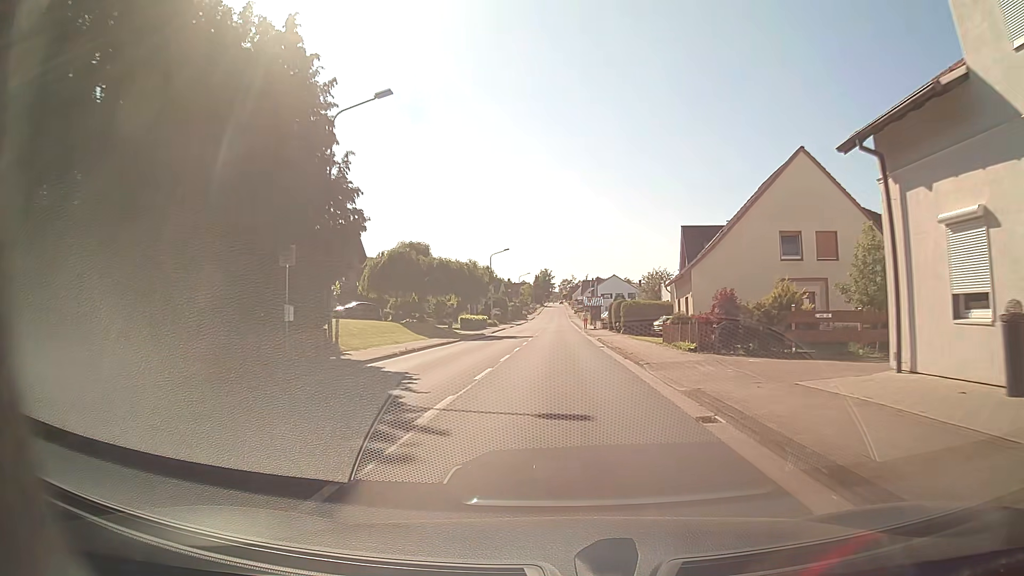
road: tertiary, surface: asphalt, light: Day
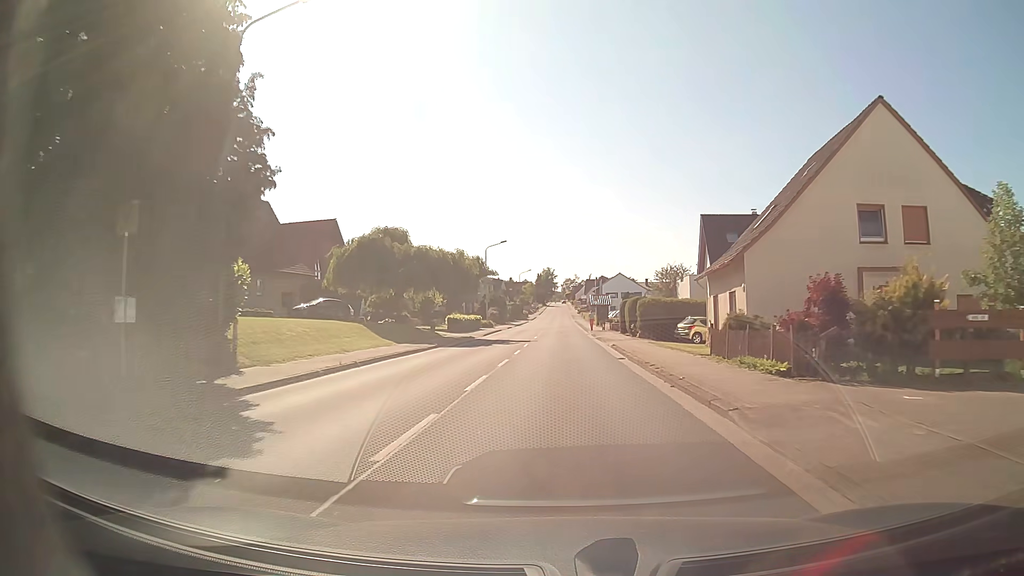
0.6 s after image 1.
(0.0, +8.1) m; 0°
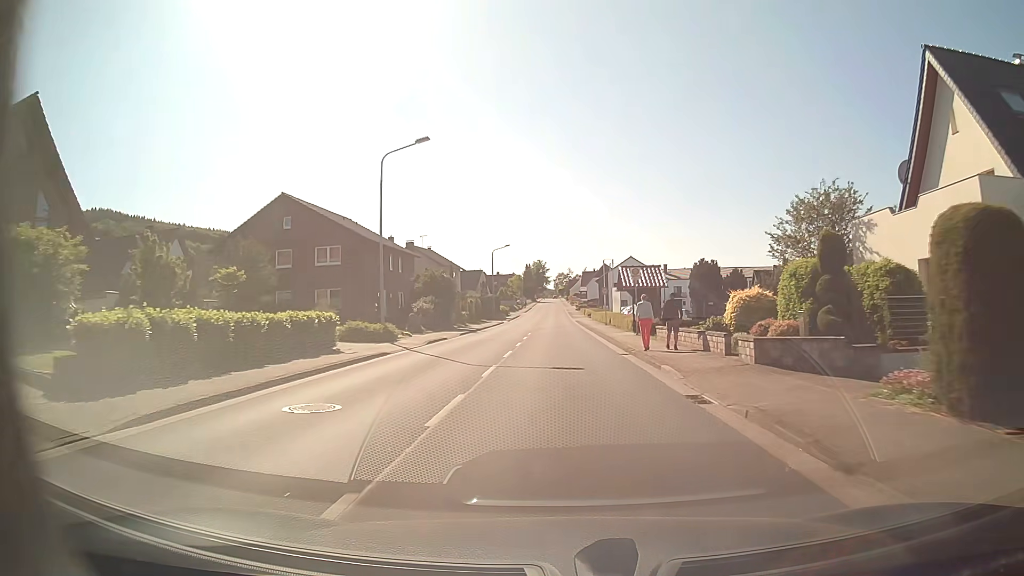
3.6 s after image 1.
(-0.4, +40.6) m; 0°
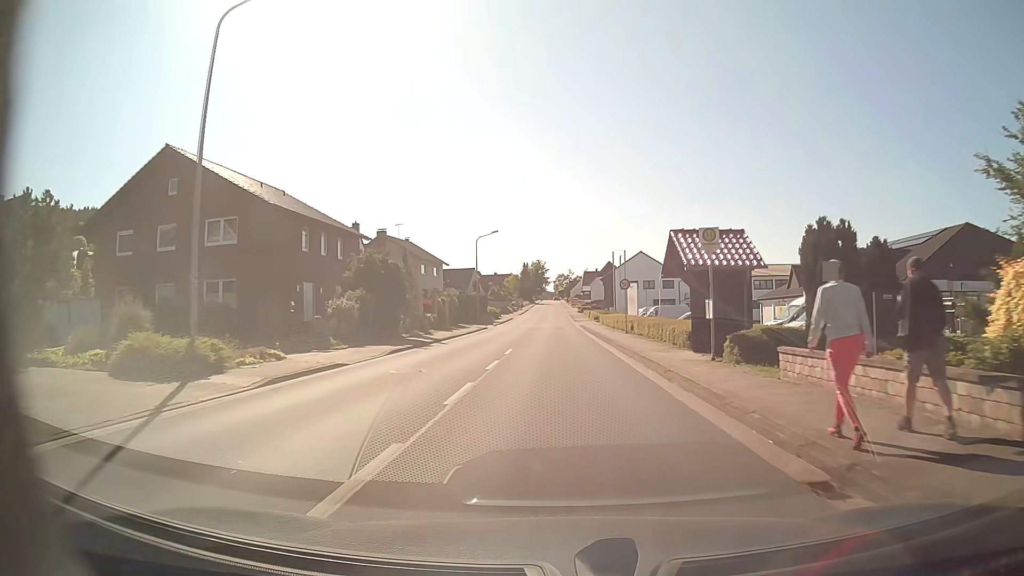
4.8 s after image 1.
(0.0, +16.2) m; 0°
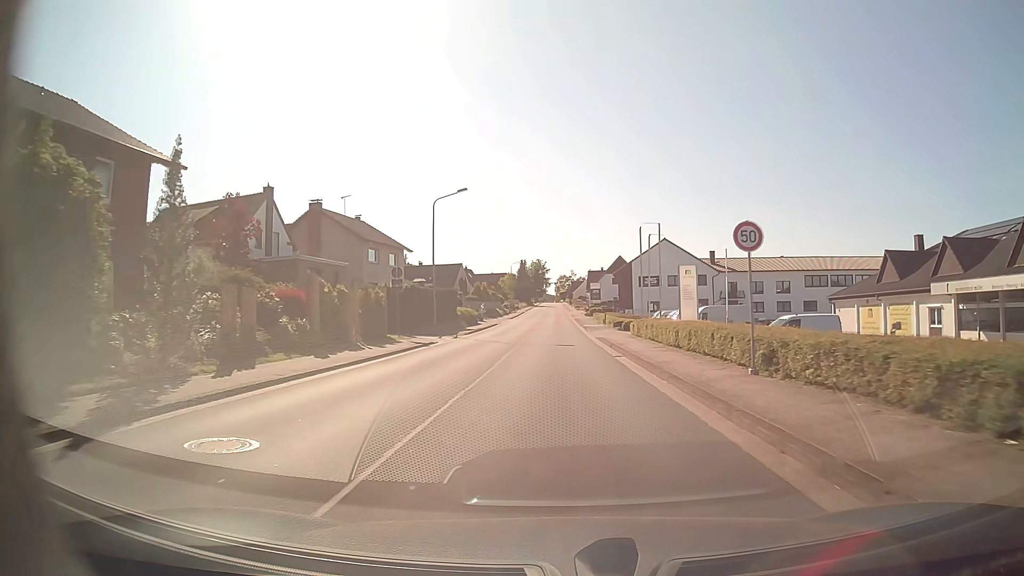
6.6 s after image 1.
(-0.1, +24.2) m; 0°
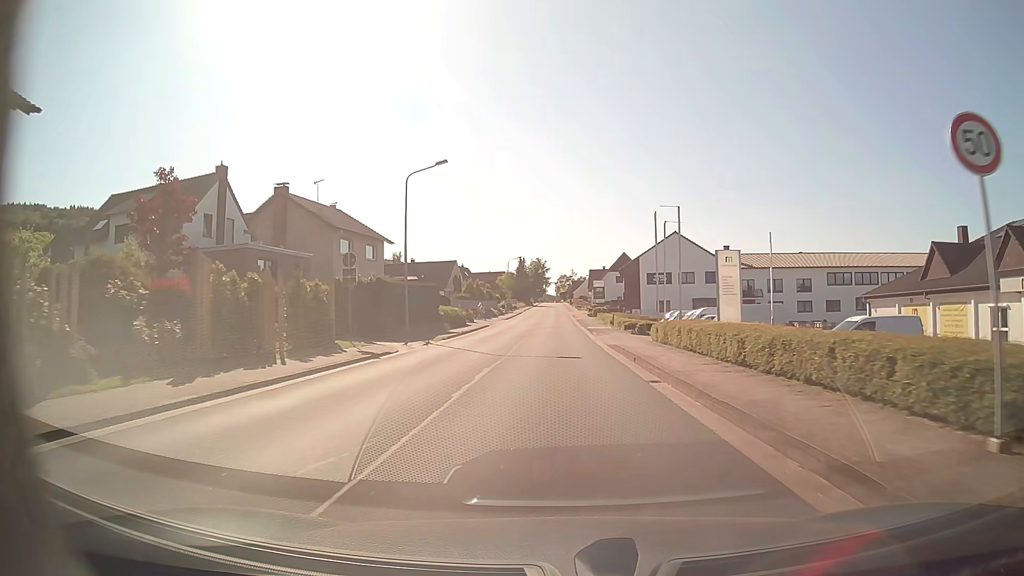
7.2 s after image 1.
(0.0, +8.0) m; 0°
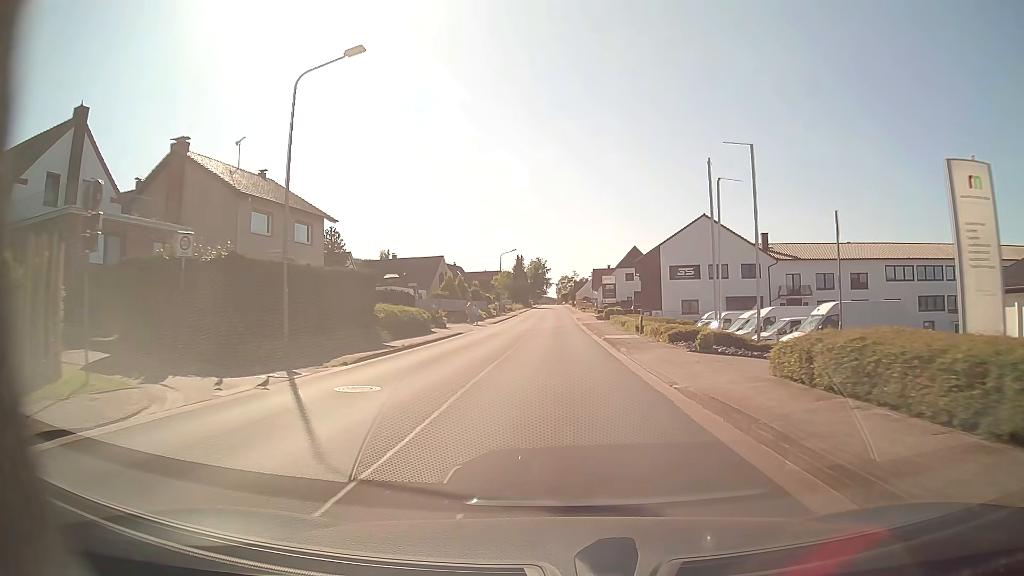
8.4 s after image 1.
(0.0, +16.1) m; 0°
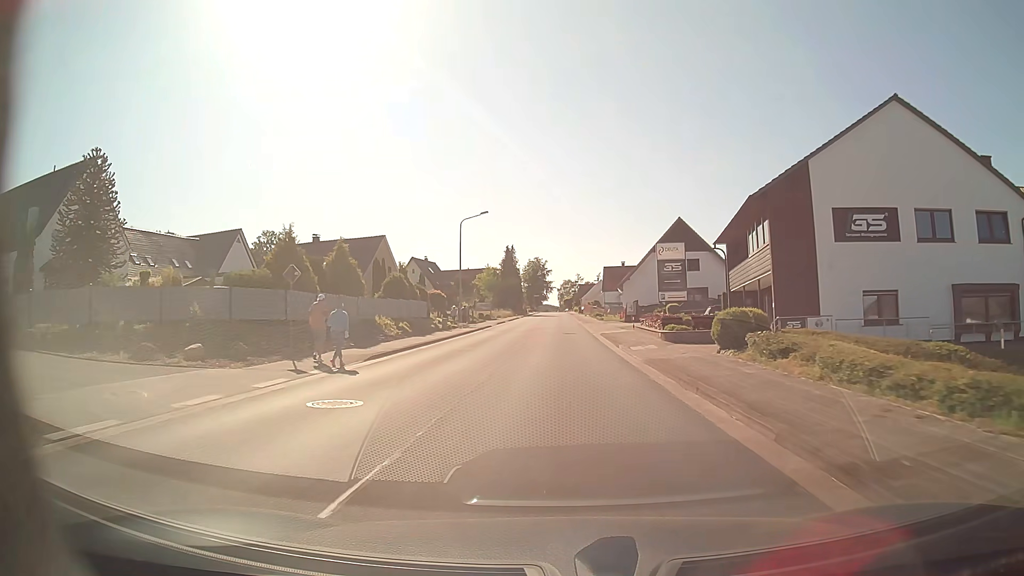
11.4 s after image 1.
(-0.2, +40.1) m; 0°
(0, +10) (0, +20) (0, +30) (0, +40) (0, +50) (0, +60) (0, +70) (0, +80) (0, +90) (0, +100) m
